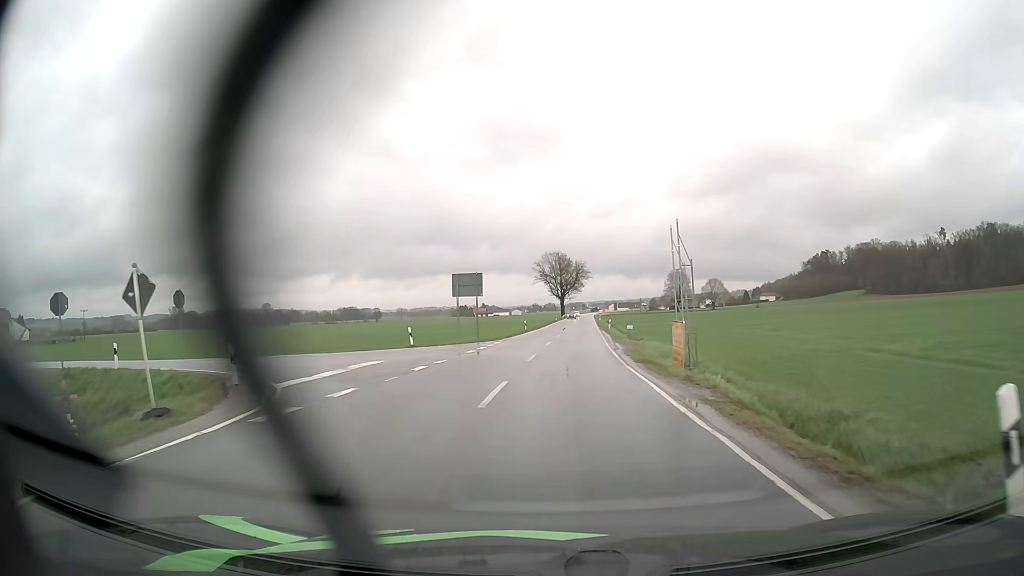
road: secondary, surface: asphalt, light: Day
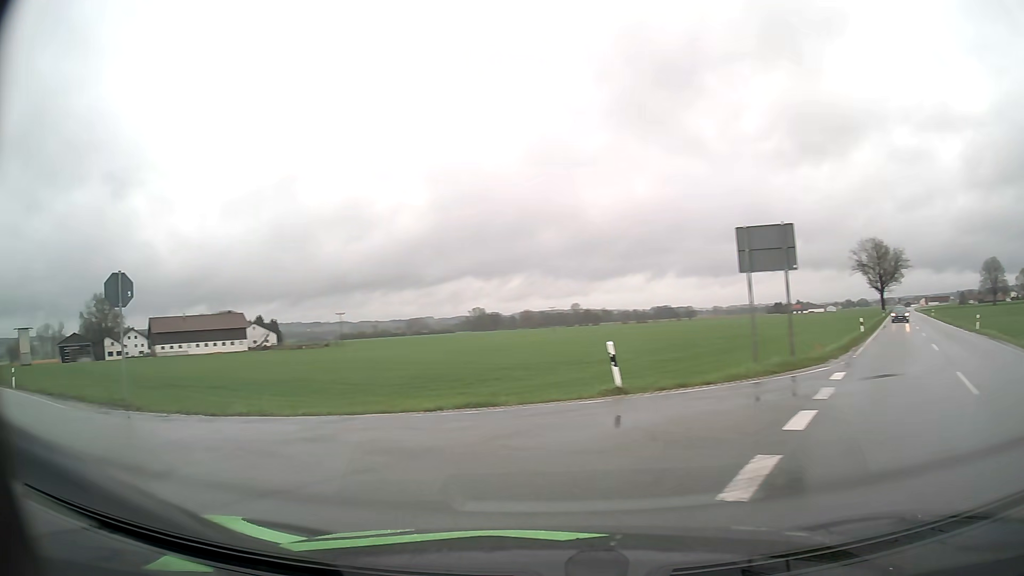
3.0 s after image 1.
(-1.4, +21.6) m; -28°
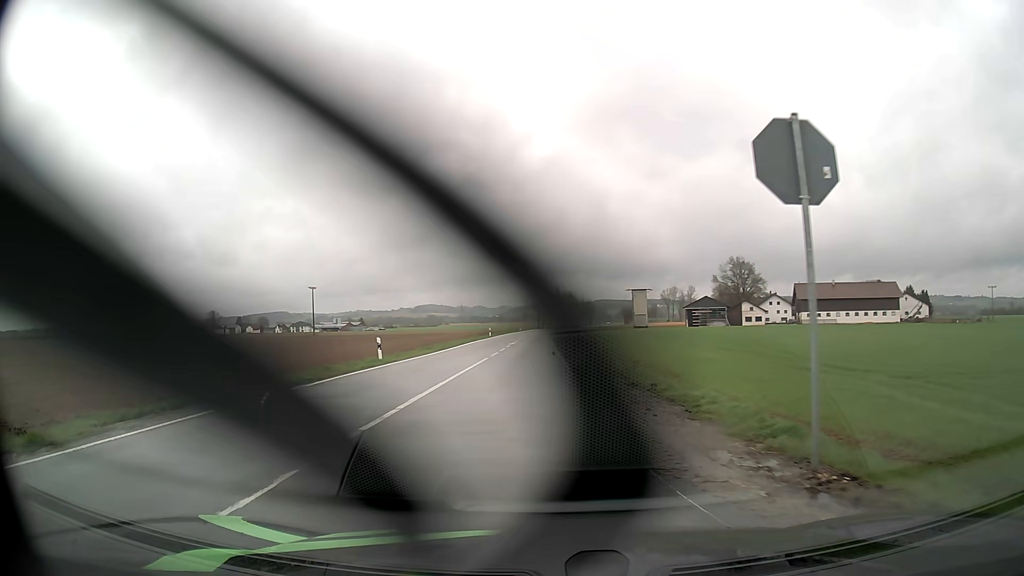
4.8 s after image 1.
(-5.9, +9.9) m; -54°
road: tertiary
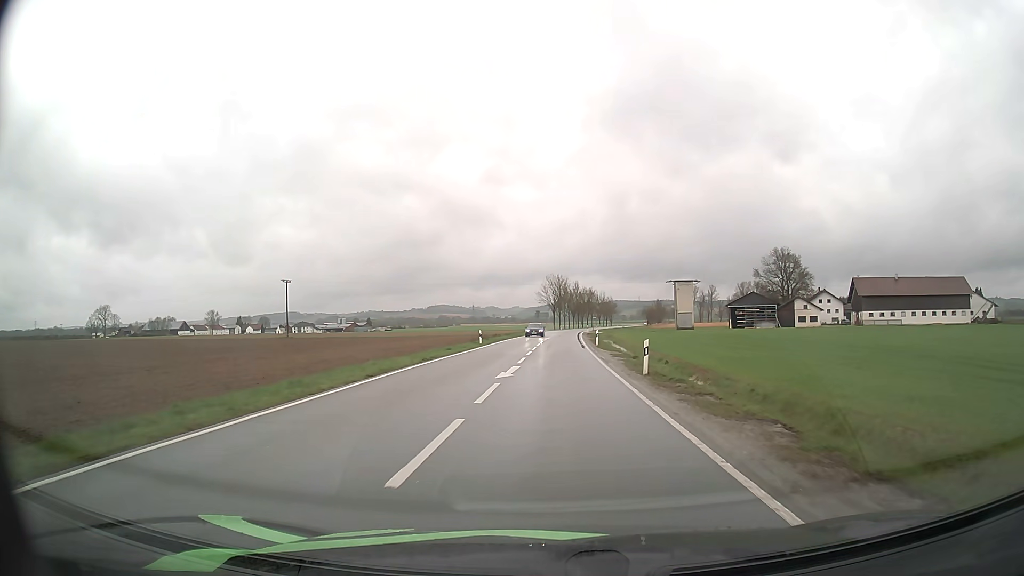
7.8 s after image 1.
(-1.0, +31.4) m; -1°
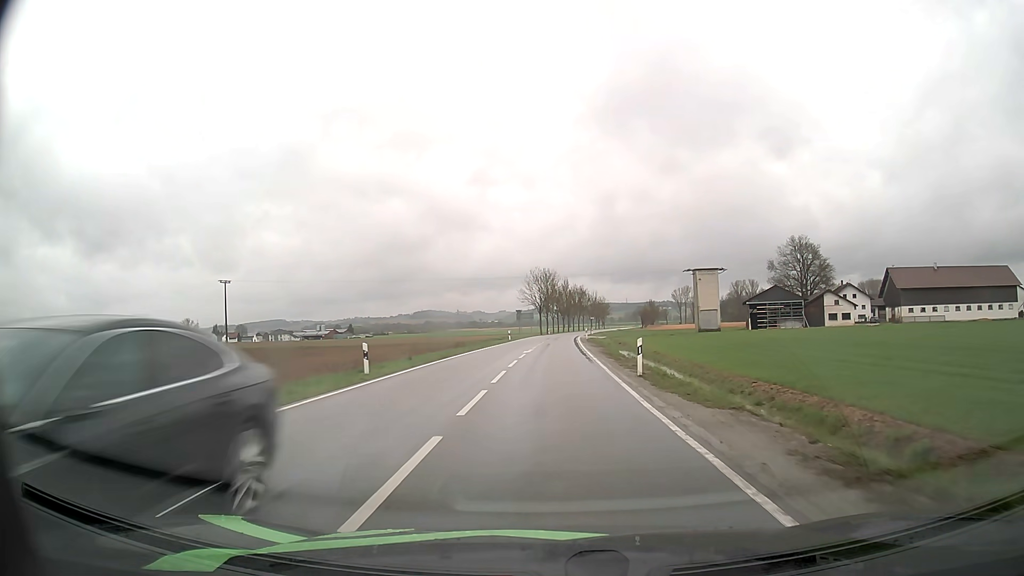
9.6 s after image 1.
(+0.3, +26.3) m; +1°
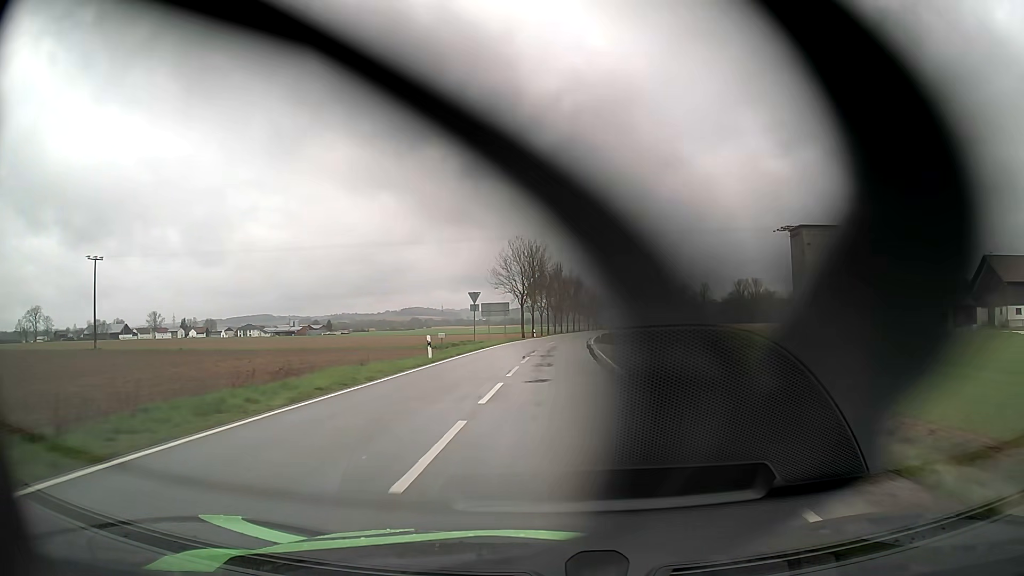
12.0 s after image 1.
(+0.2, +41.8) m; +1°
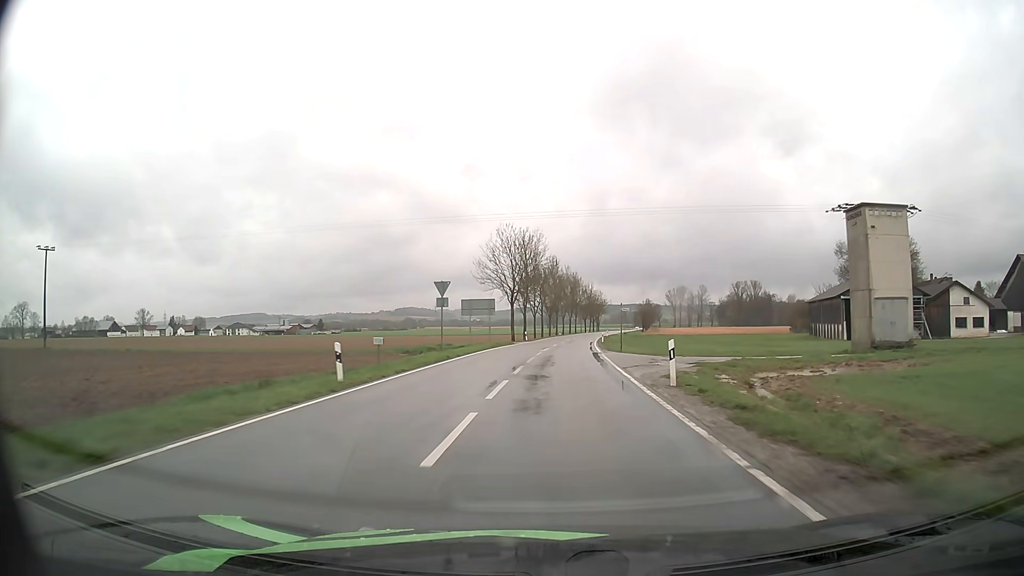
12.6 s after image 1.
(+0.1, +11.3) m; 0°
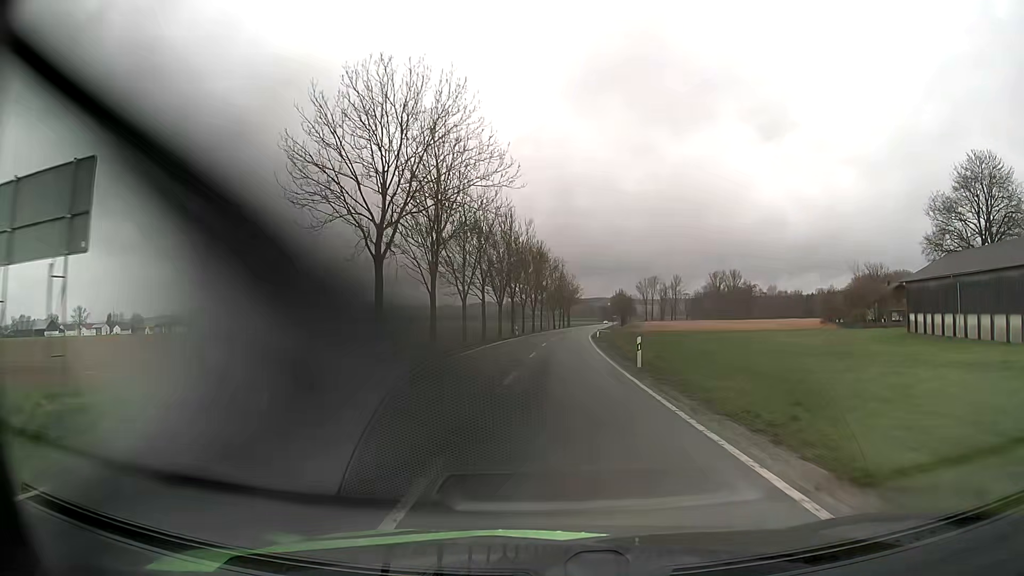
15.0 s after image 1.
(+1.3, +46.4) m; +3°
(0, +10) (0, +20) (0, +30) (+1, +40) (+1, +50) (+2, +60) (+2, +70) (+3, +80) (+4, +90) (+5, +100) m
